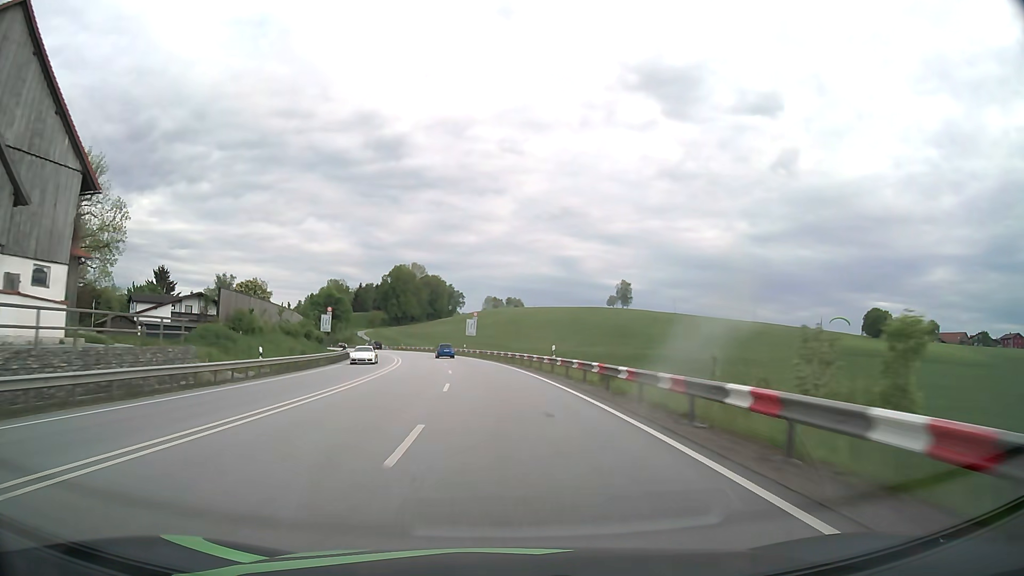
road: primary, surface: asphalt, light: Day
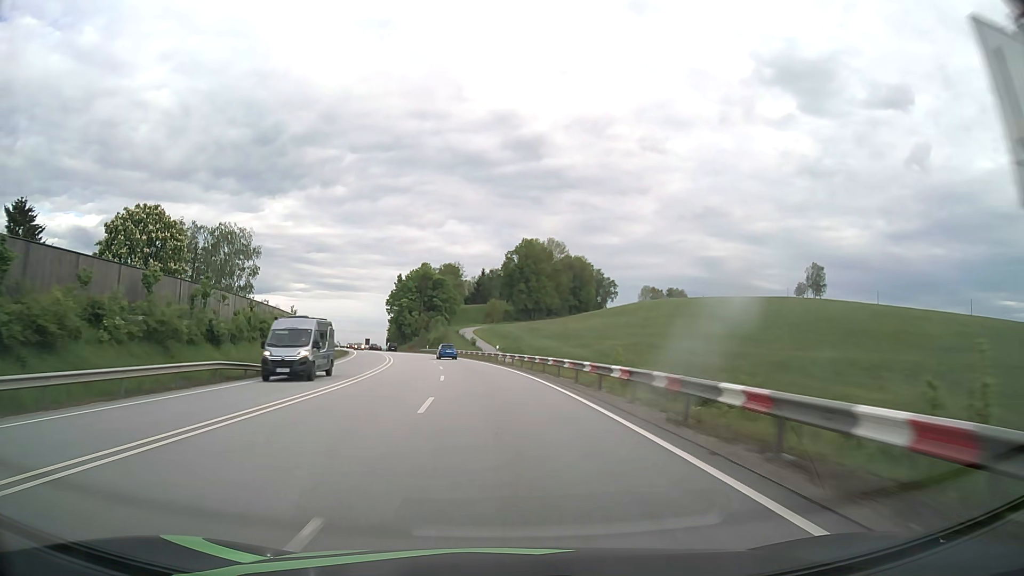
(-8.4, +78.9) m; -12°
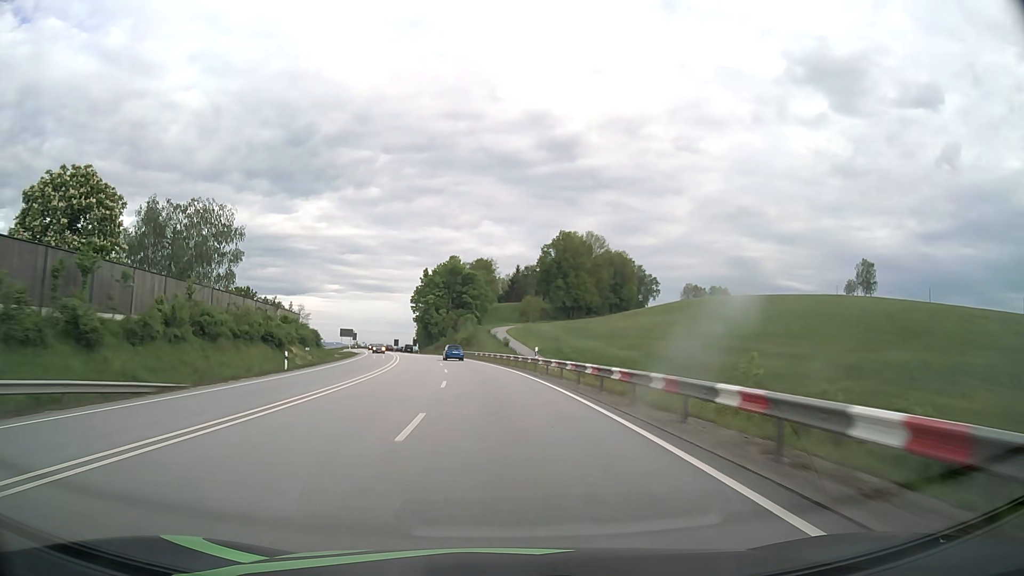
(-0.4, +15.9) m; -3°
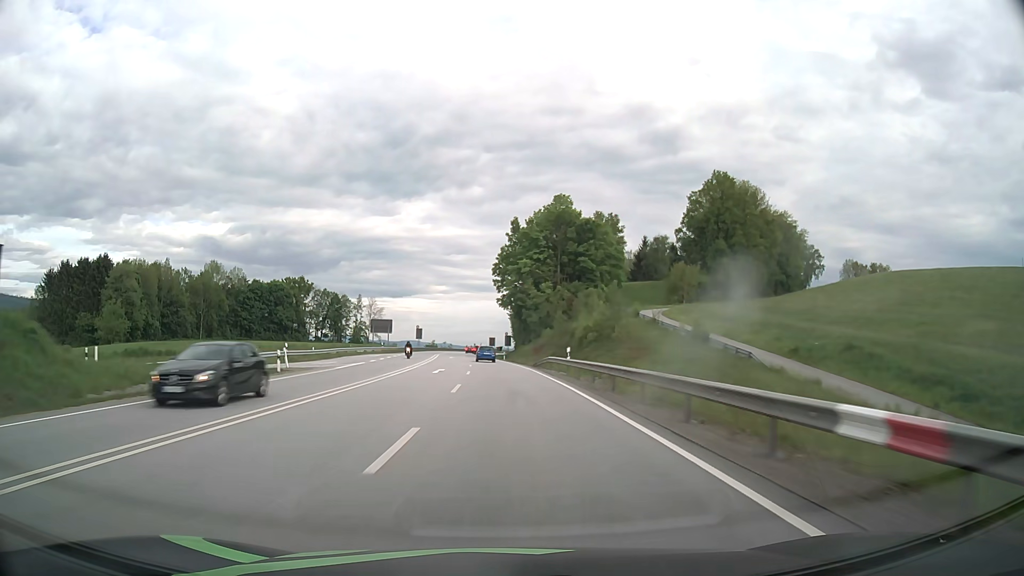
(-5.2, +63.2) m; -9°
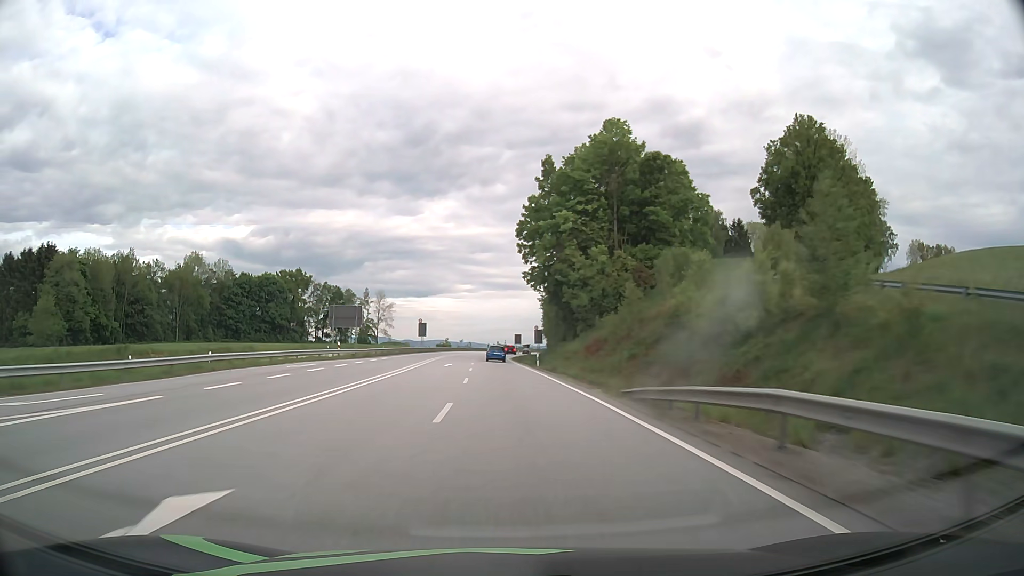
(-0.7, +31.7) m; -2°
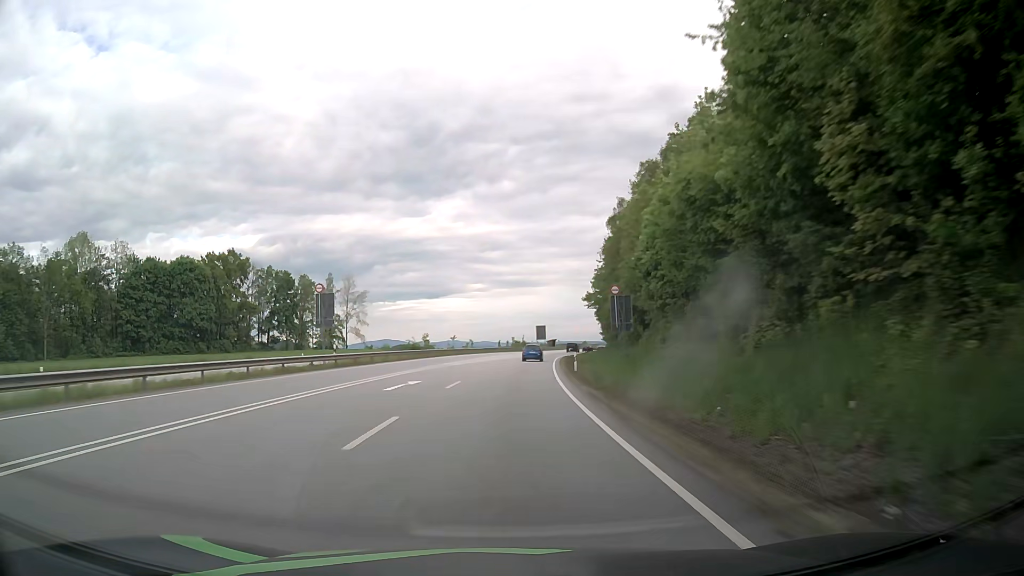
(-1.2, +63.5) m; -1°
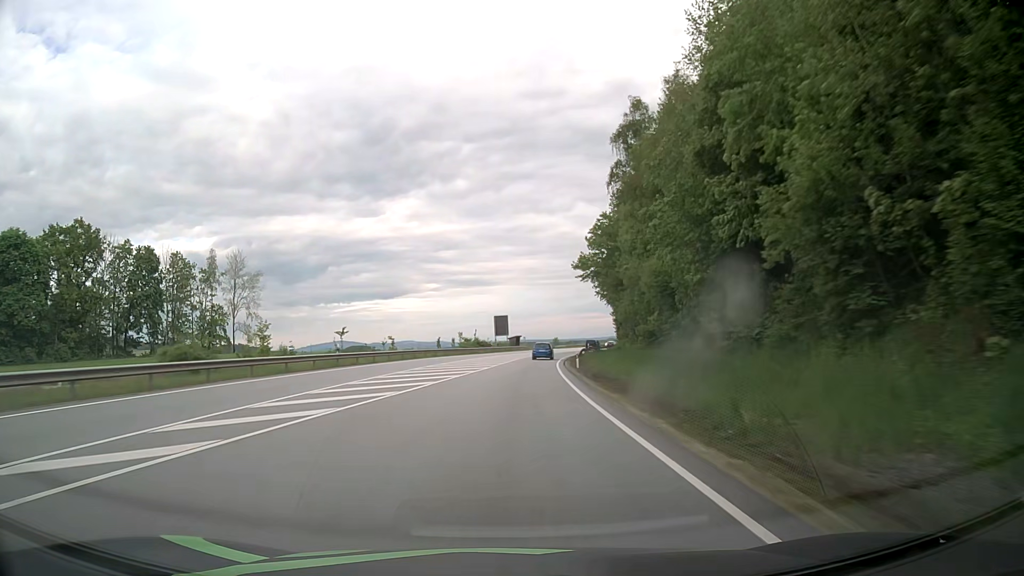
(+1.4, +47.6) m; +4°
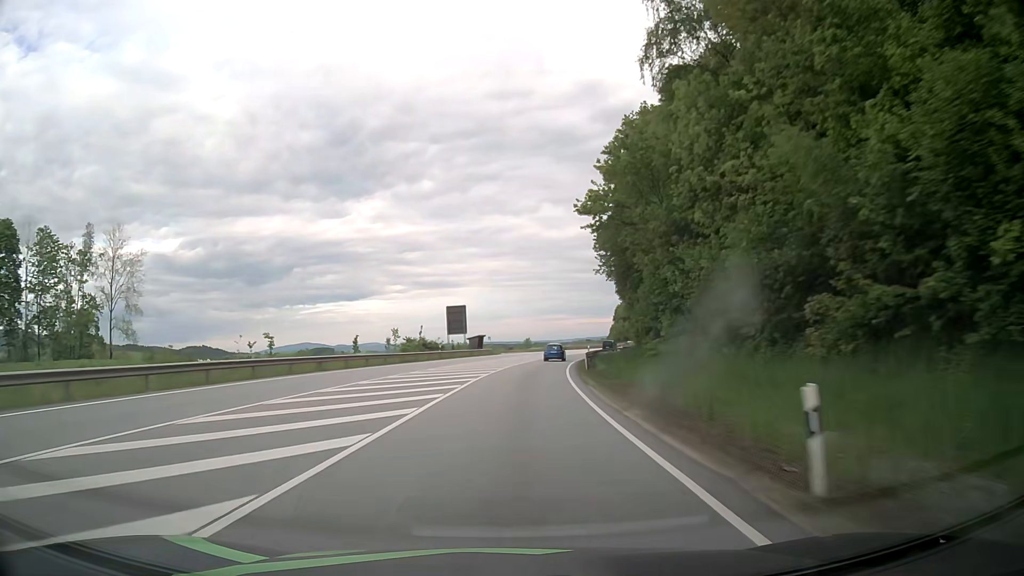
(+0.8, +31.7) m; +3°
(0, +10) (0, +20) (+1, +30) (+2, +40) (+3, +50) (+4, +60) (+6, +70) (+8, +79) (+10, +89) (+13, +99) m
